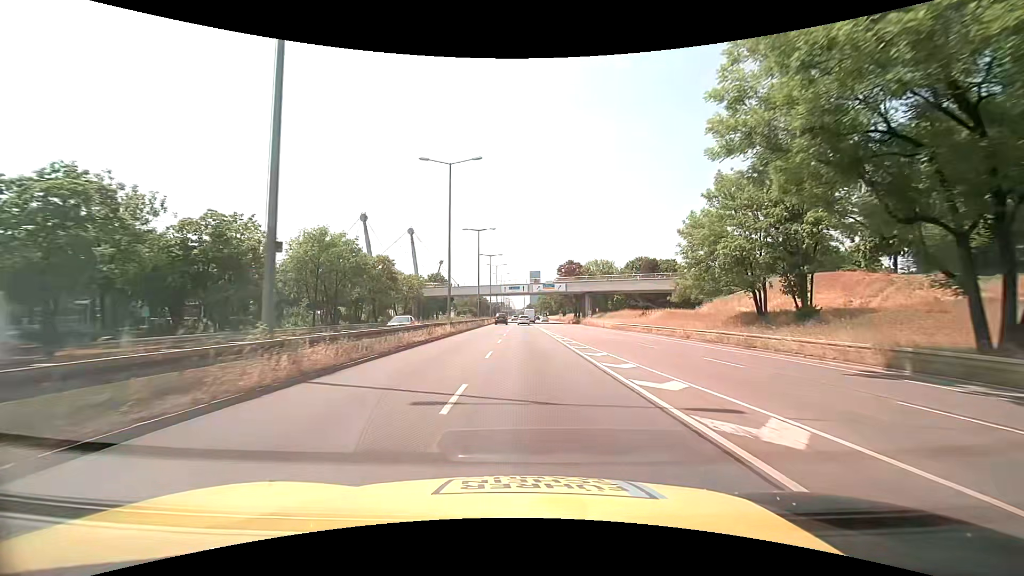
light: Day
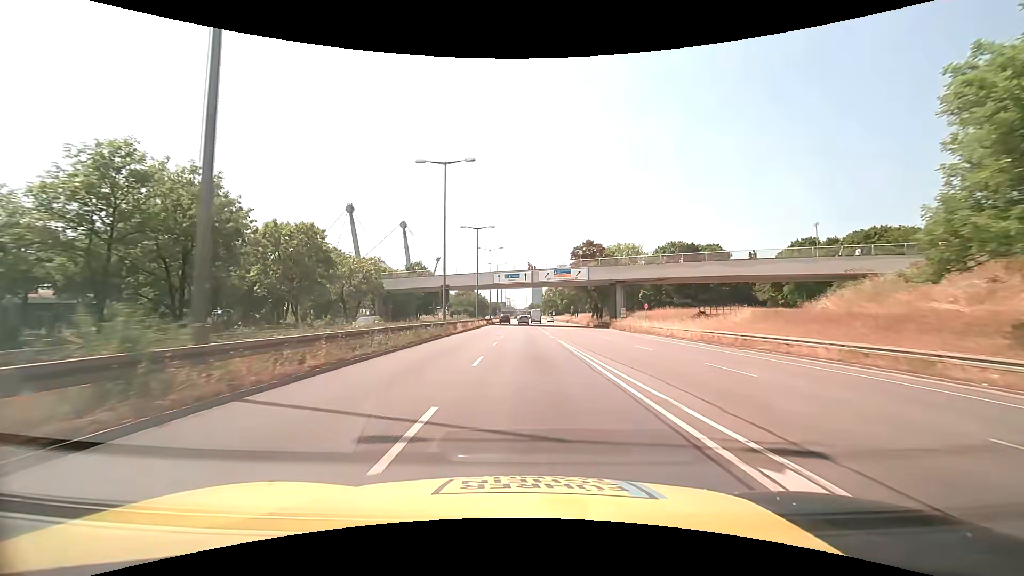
(+0.1, +29.4) m; 0°
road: trunk_link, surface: asphalt
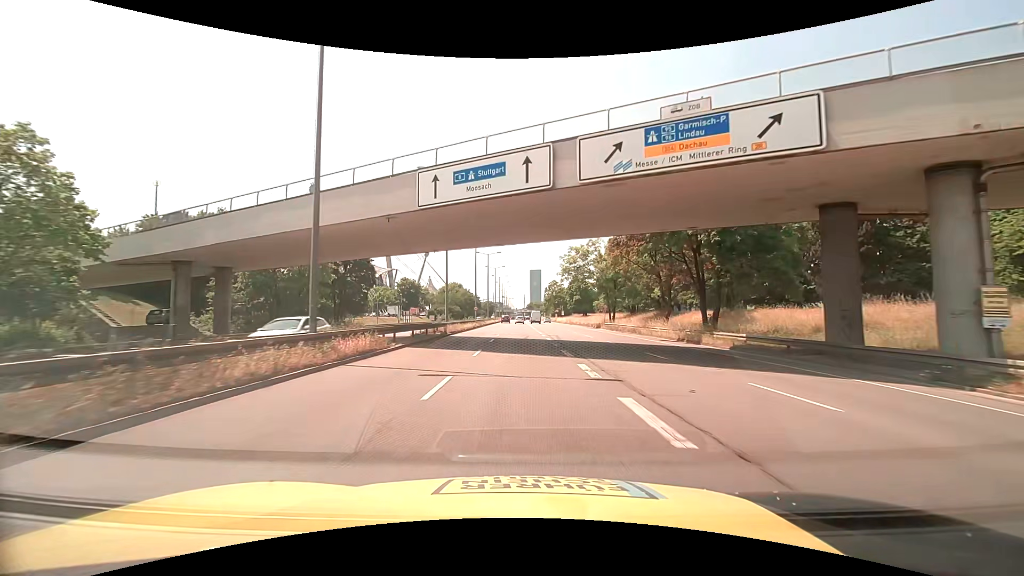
(0.0, +48.8) m; 0°
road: trunk
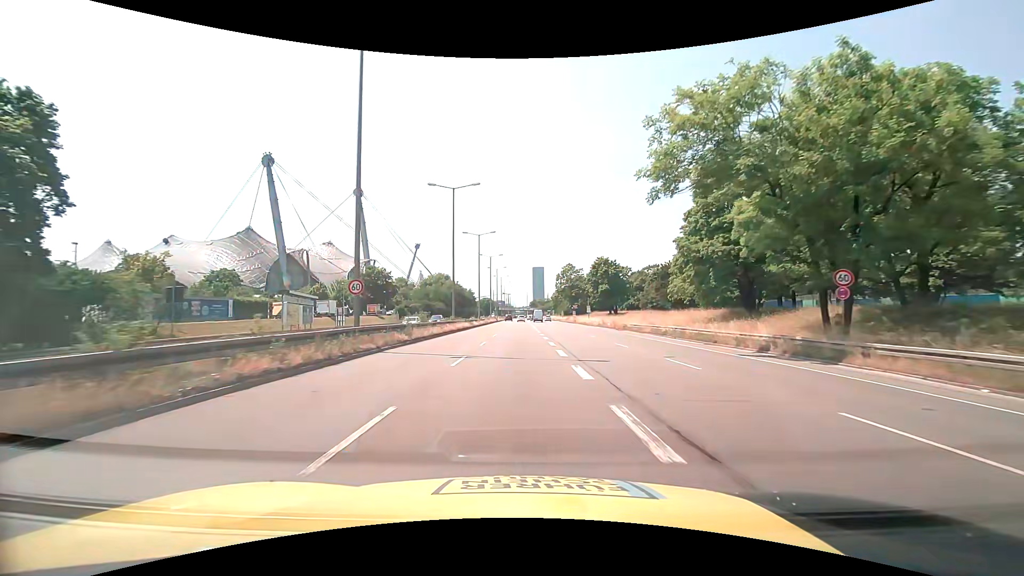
(0.0, +48.7) m; 0°
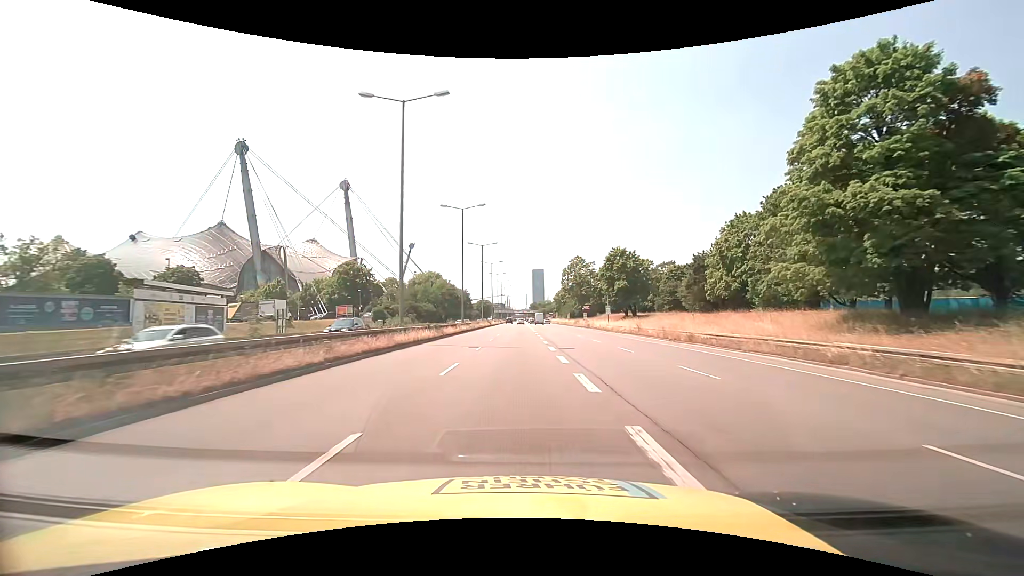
(-0.1, +19.5) m; 0°
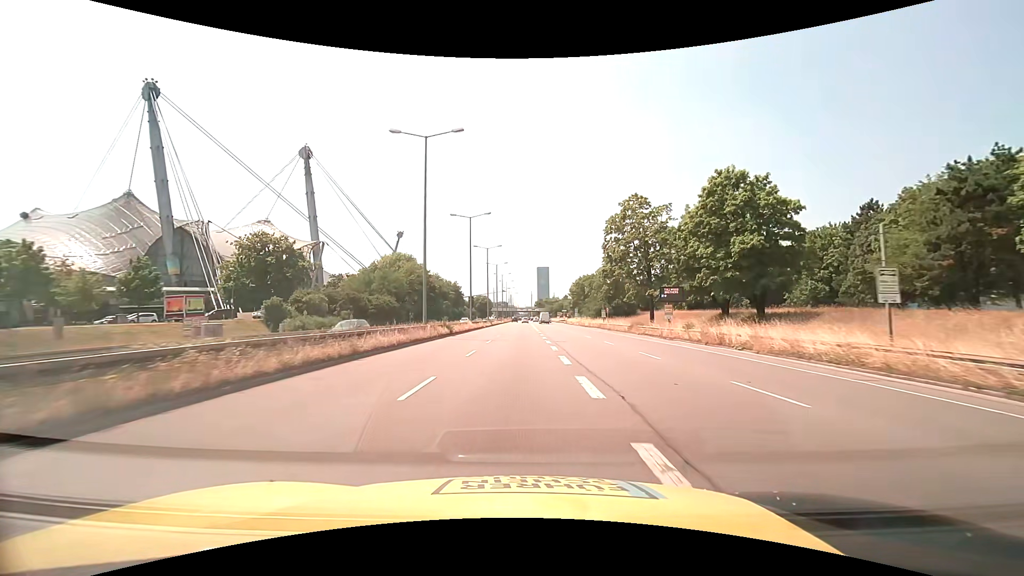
(+0.1, +48.8) m; -1°
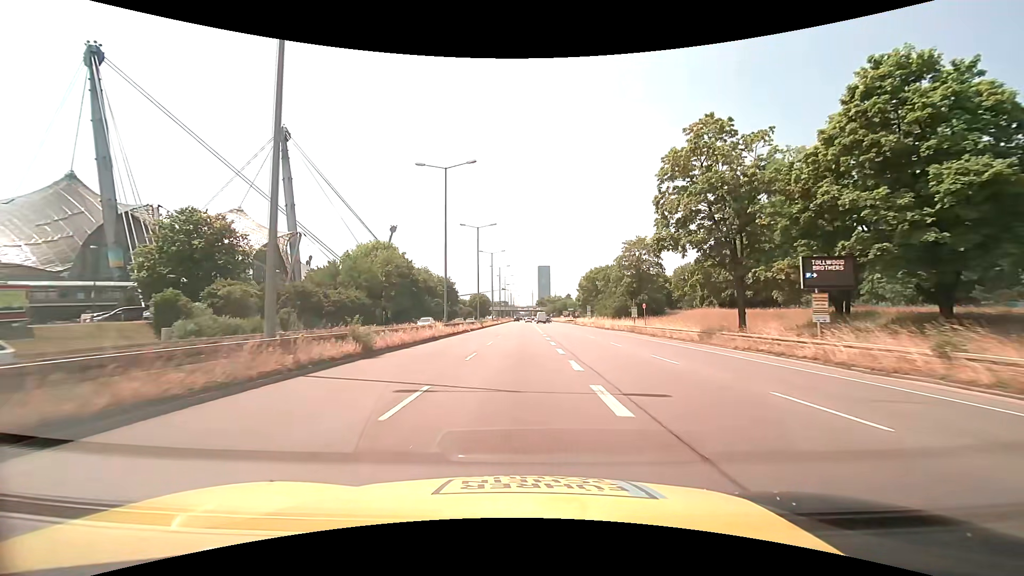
(0.0, +19.6) m; 0°
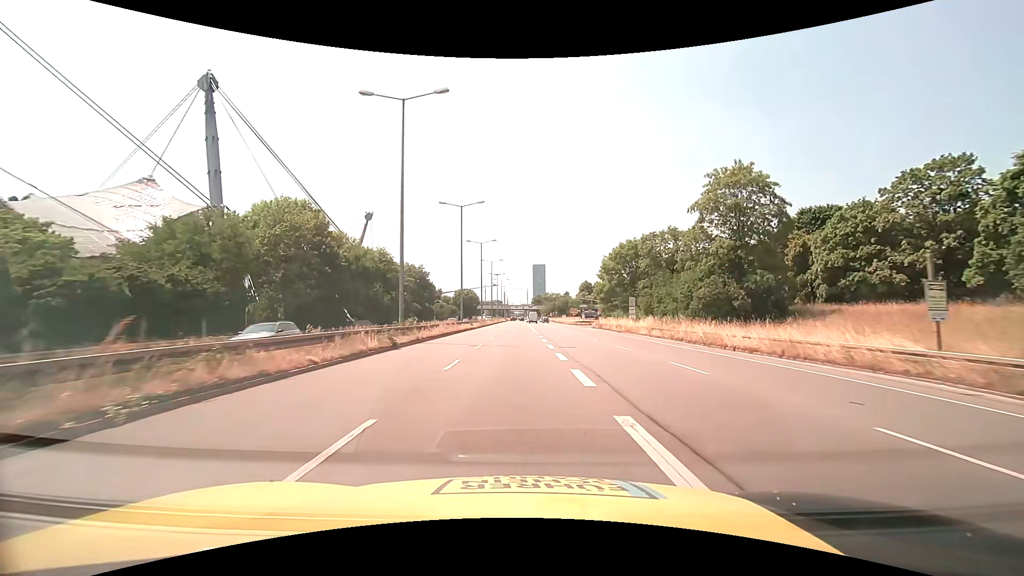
(+0.2, +39.1) m; +1°
(0, +10) (0, +20) (0, +30) (0, +40) (0, +50) (0, +60) (0, +70) (0, +80) (0, +90) (+1, +100) m
